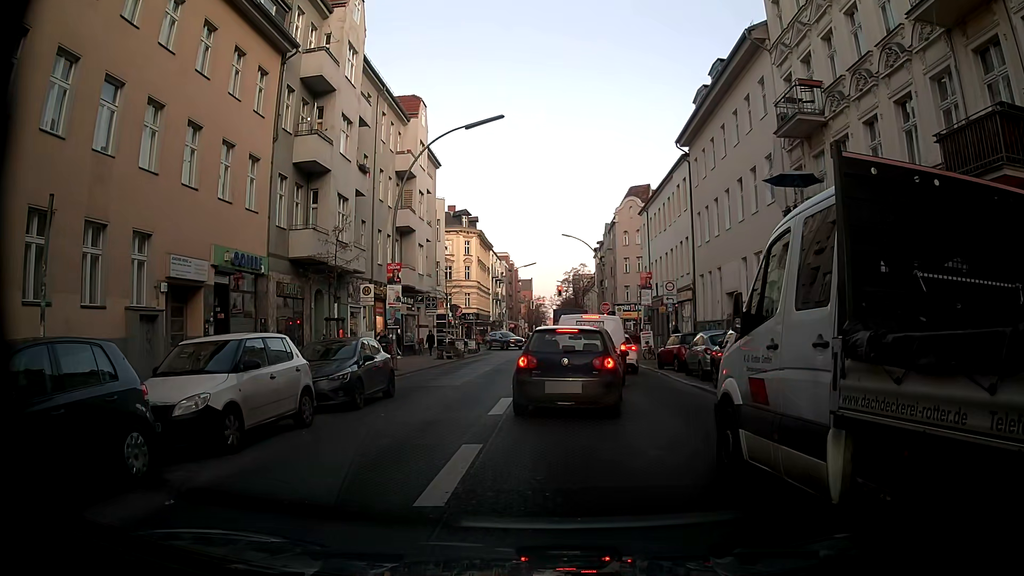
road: tertiary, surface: asphalt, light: Day
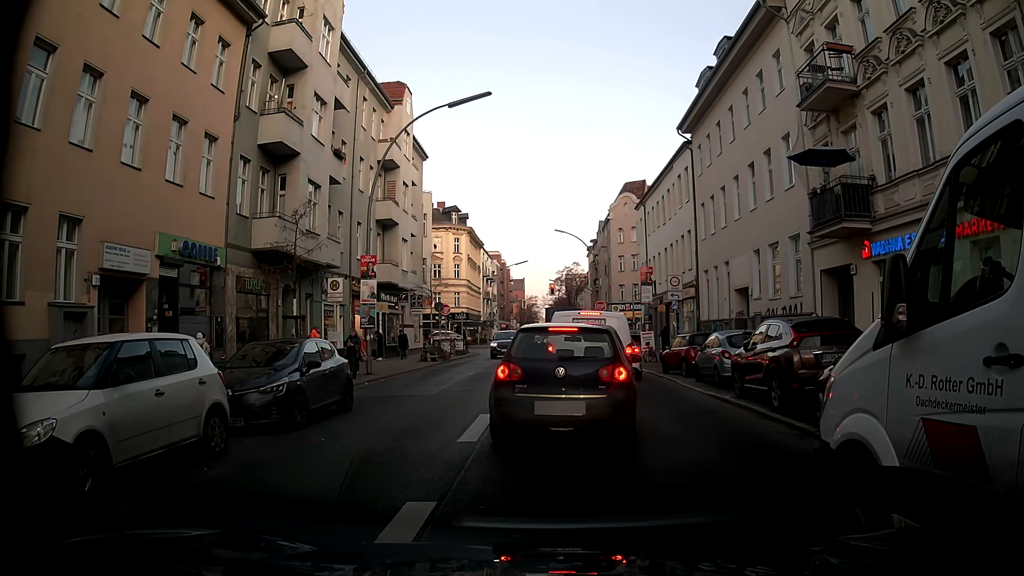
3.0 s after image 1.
(0.0, +2.8) m; 0°
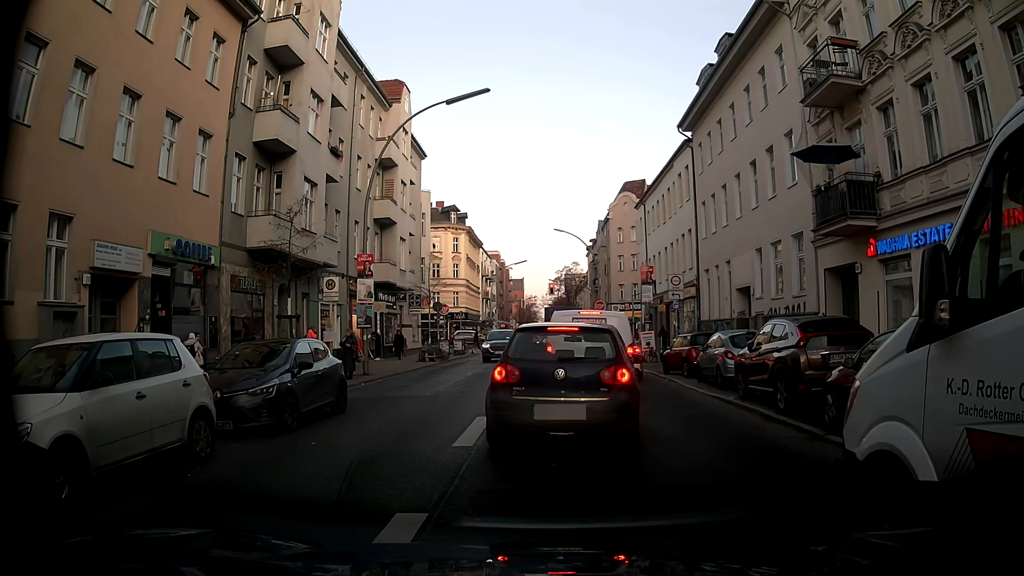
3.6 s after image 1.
(0.0, +0.3) m; 0°
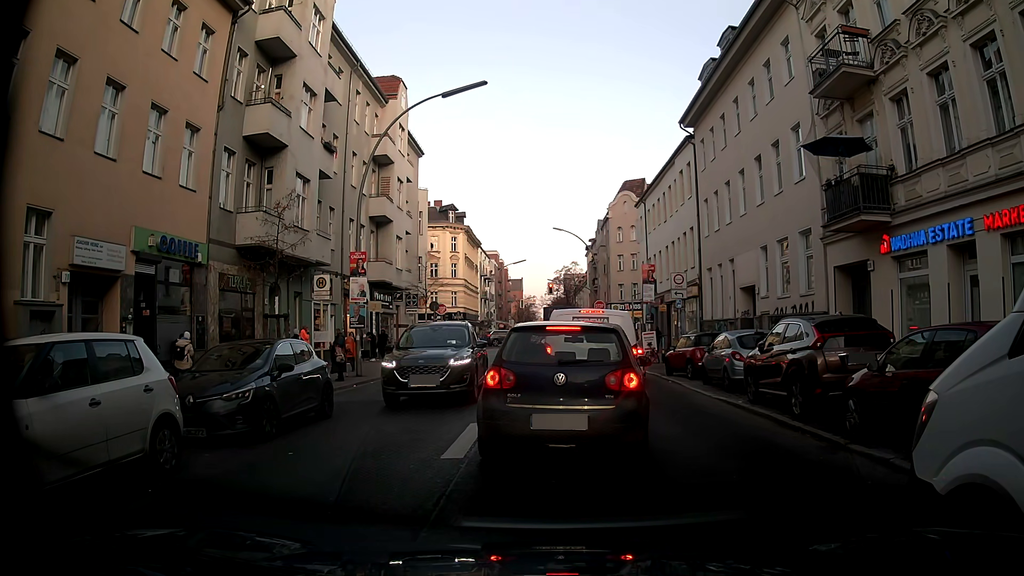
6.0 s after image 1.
(0.0, +0.8) m; 0°
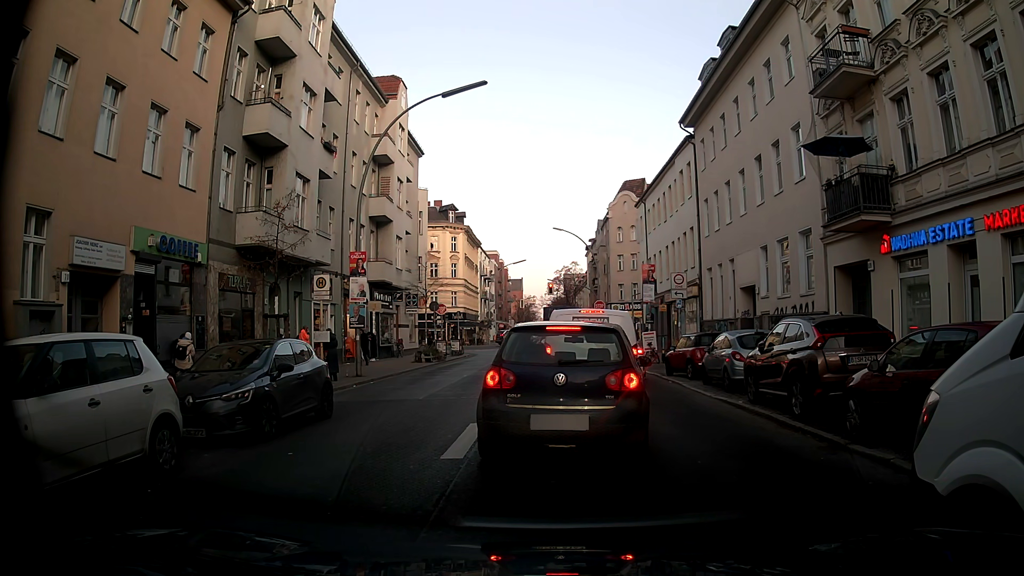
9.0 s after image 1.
(0.0, +0.1) m; 0°
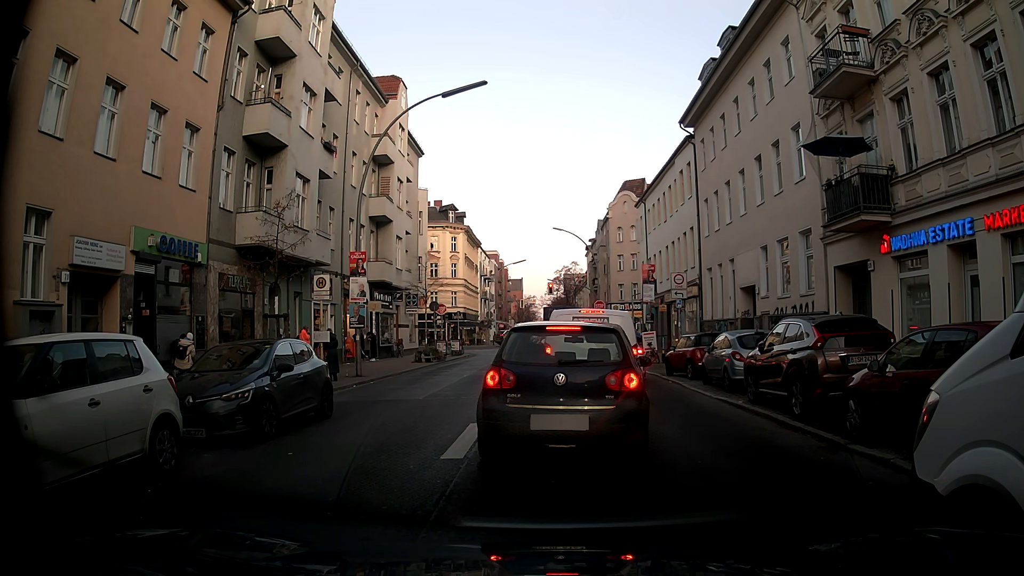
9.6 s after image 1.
(0.0, 0.0) m; 0°
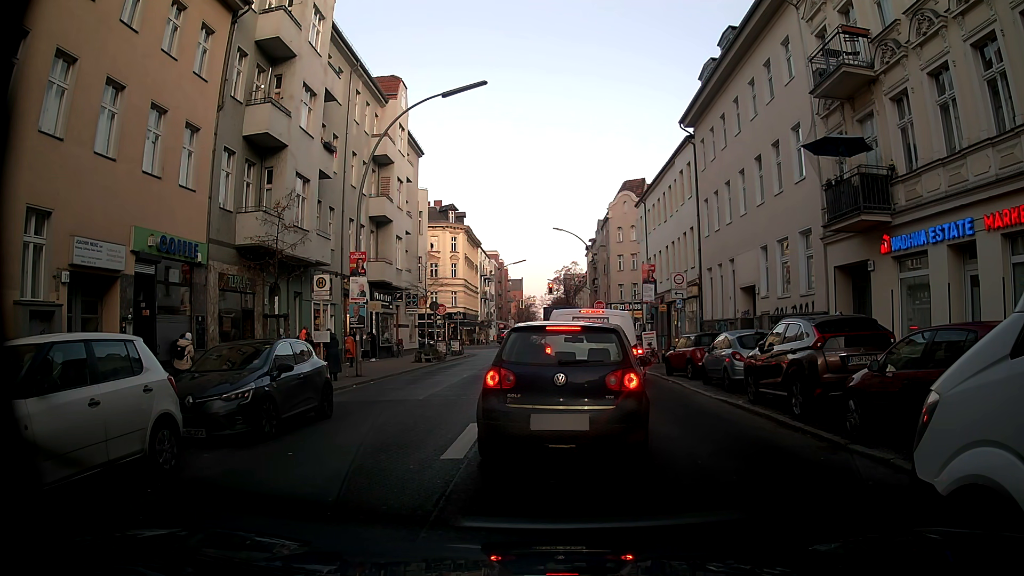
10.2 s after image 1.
(0.0, 0.0) m; 0°
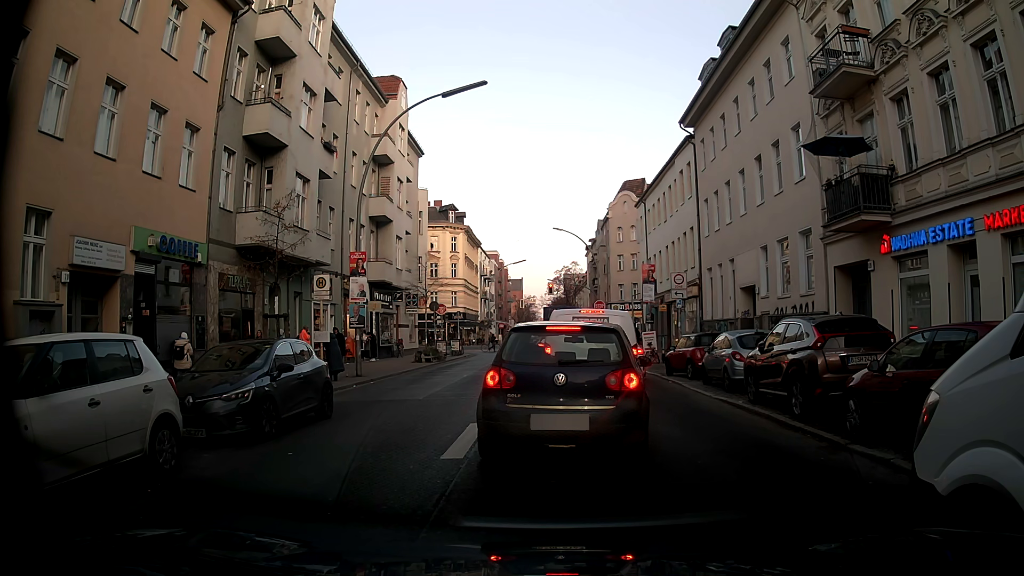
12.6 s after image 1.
(0.0, 0.0) m; 0°
